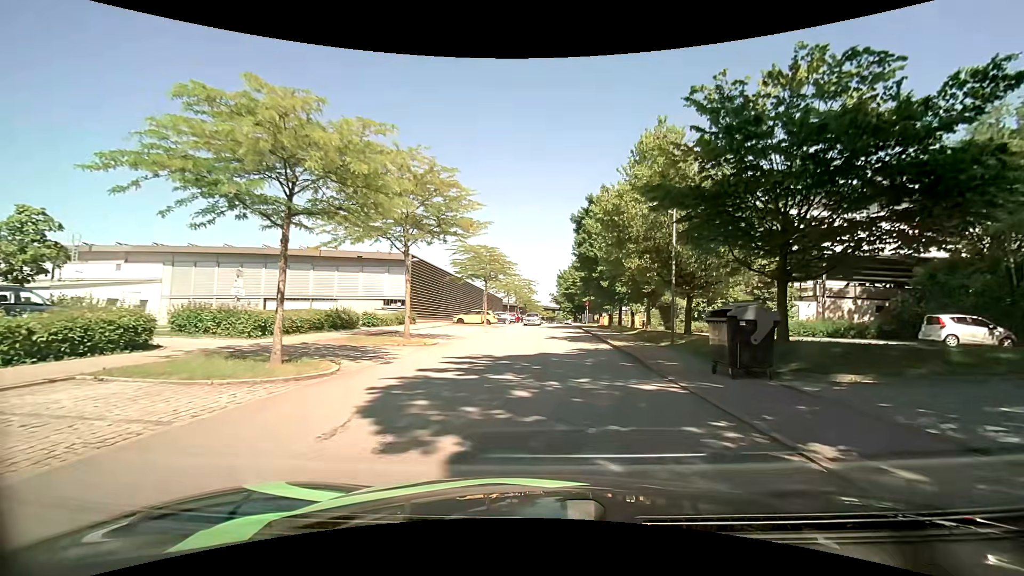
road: residential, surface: asphalt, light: Day
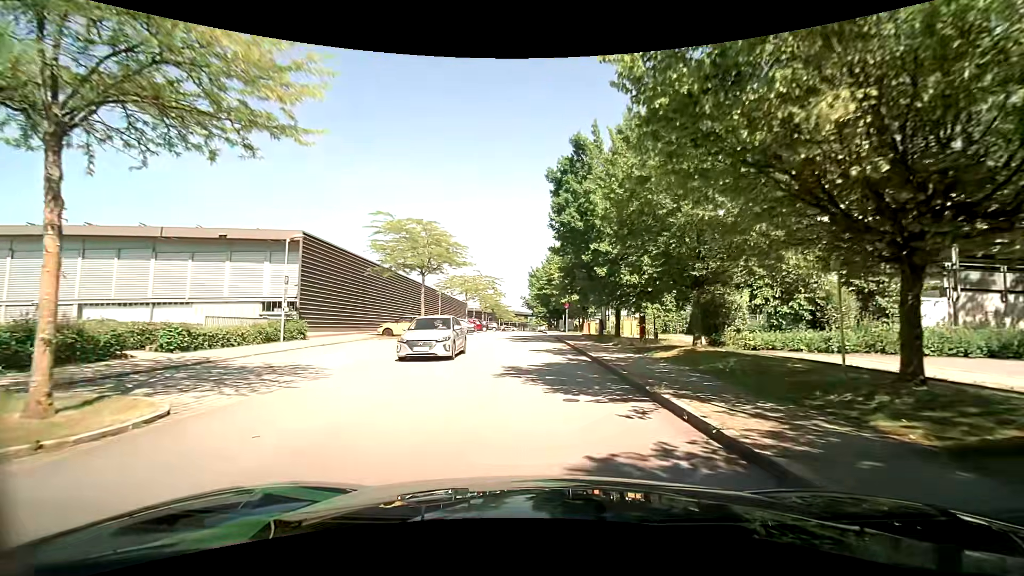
(+0.7, +14.5) m; +3°
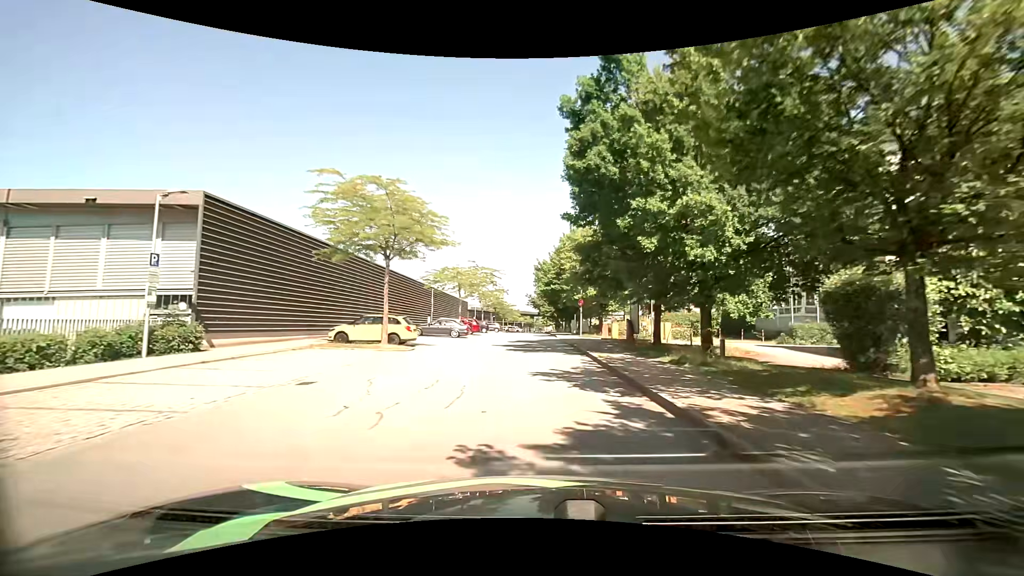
(0.0, +8.9) m; -1°
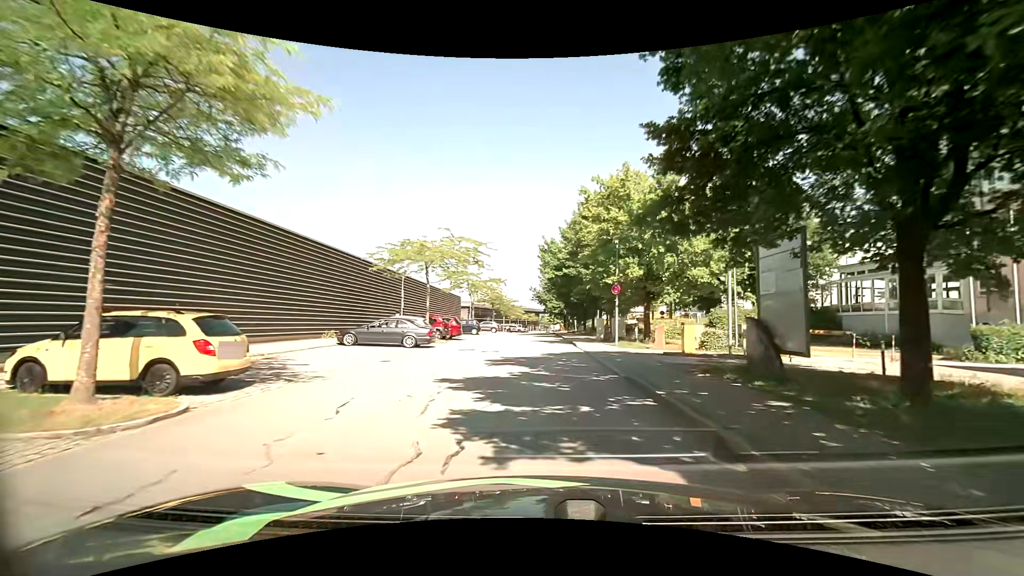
(-0.1, +15.1) m; -1°
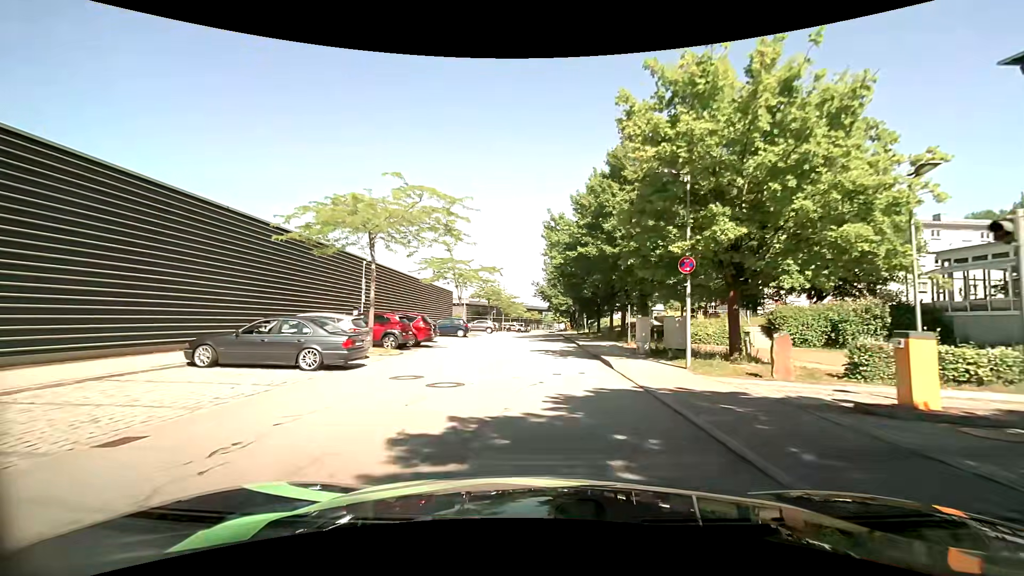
(+0.1, +10.6) m; 0°
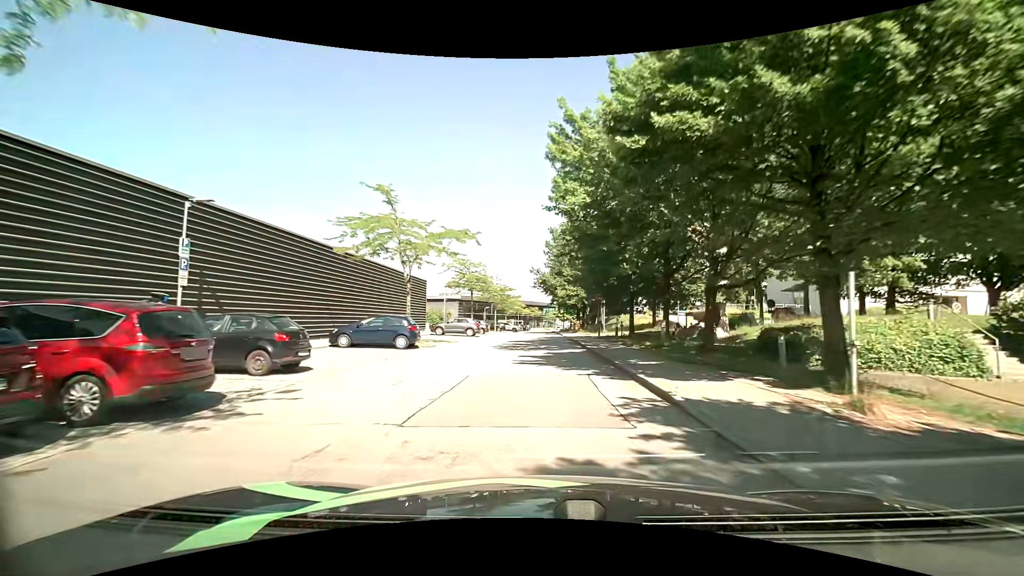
(+0.1, +17.0) m; +1°
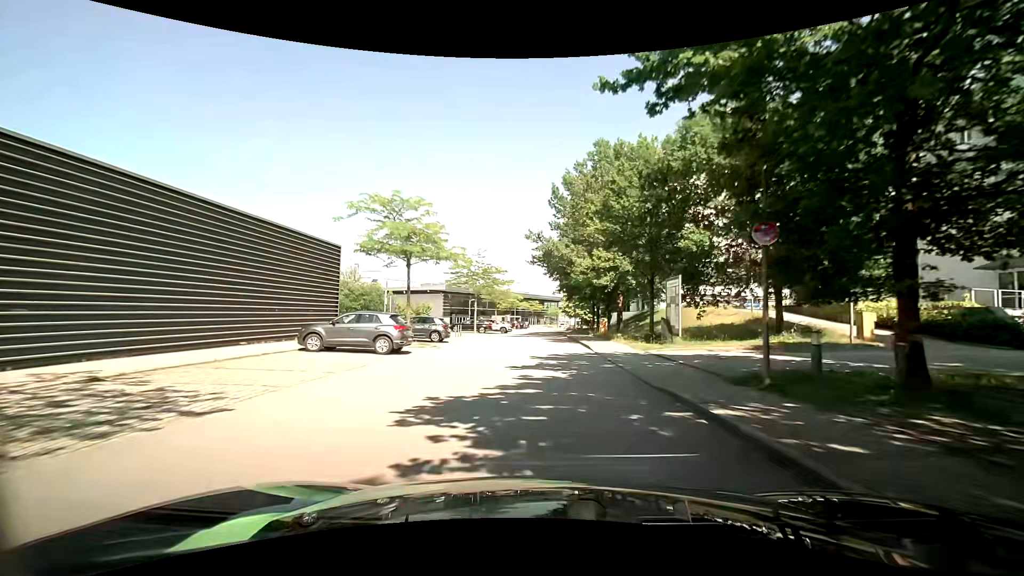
(-0.2, +23.6) m; 0°
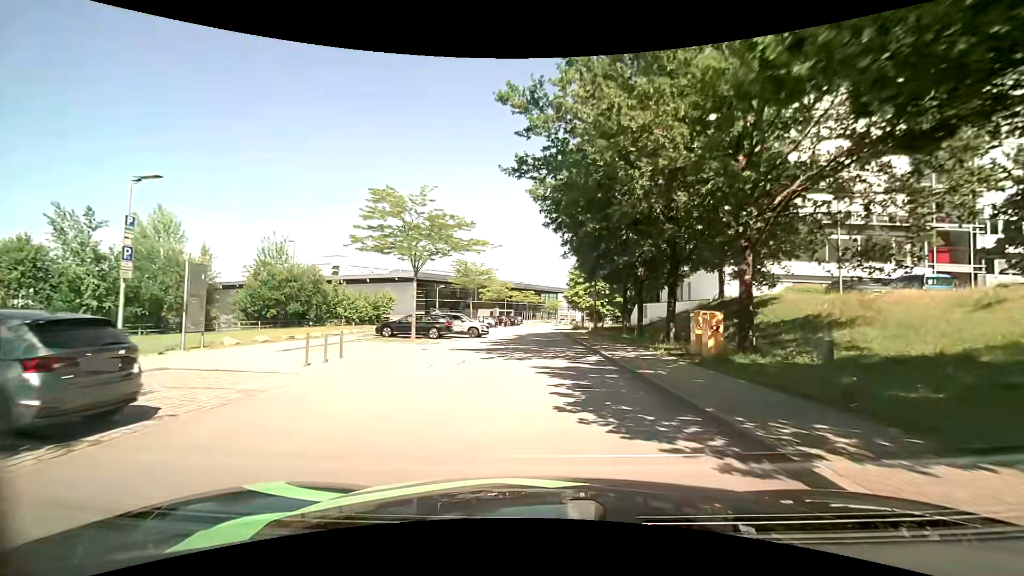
(+0.1, +23.1) m; 0°
